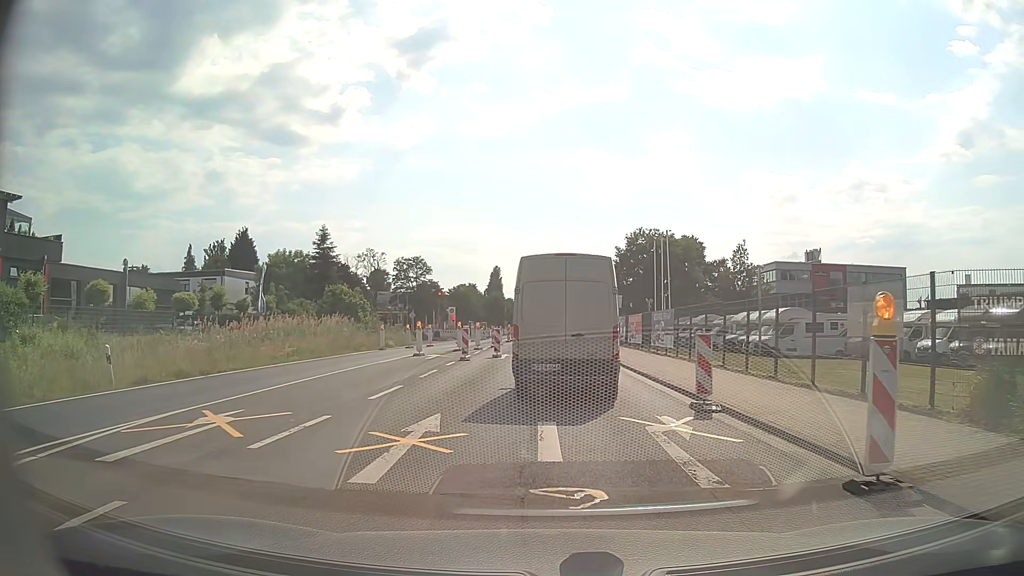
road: secondary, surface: asphalt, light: Day
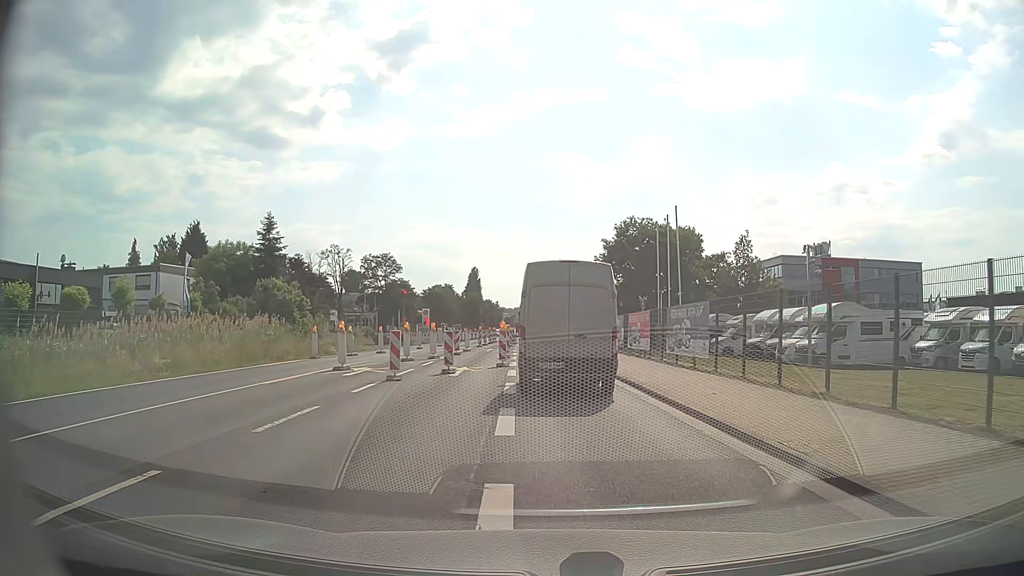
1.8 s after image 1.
(+0.2, +10.1) m; +2°
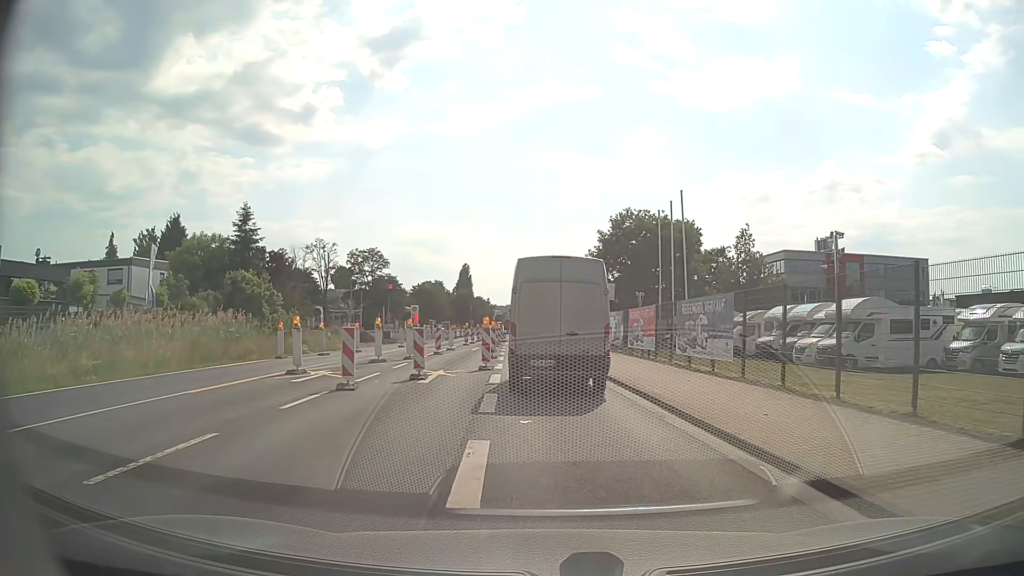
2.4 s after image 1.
(0.0, +3.6) m; +1°
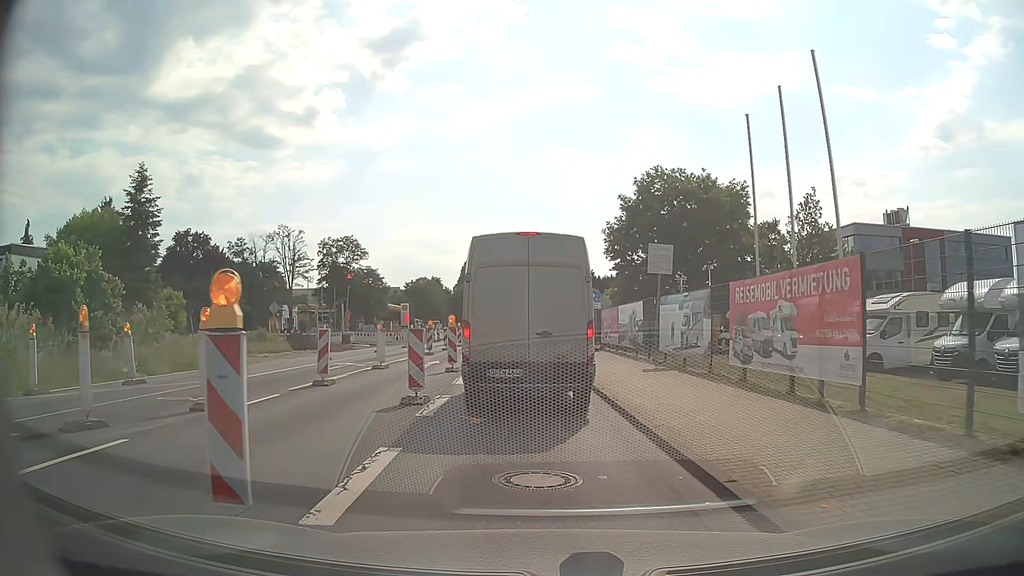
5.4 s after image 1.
(+0.2, +17.6) m; 0°
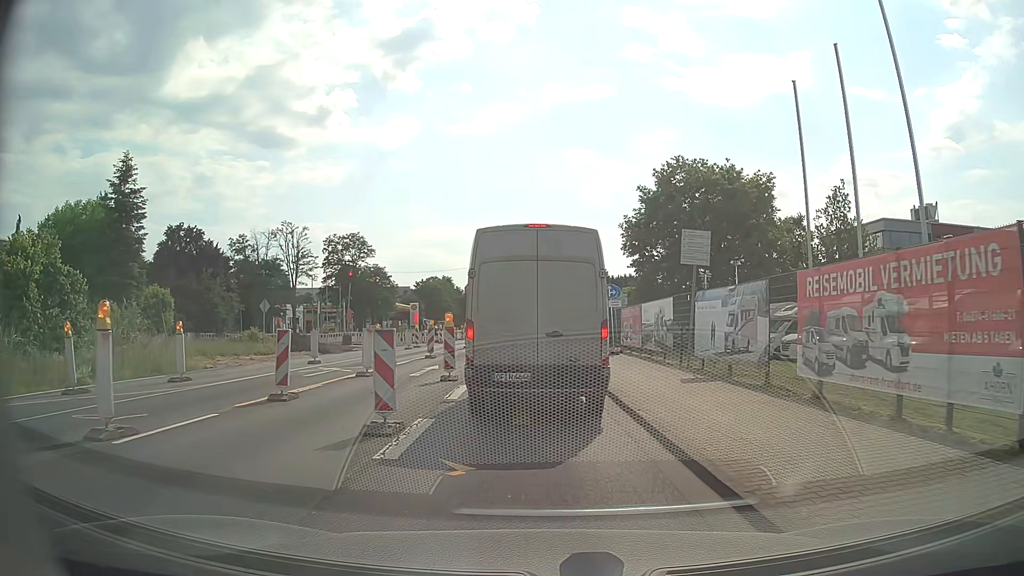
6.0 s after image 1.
(-0.1, +3.3) m; -2°
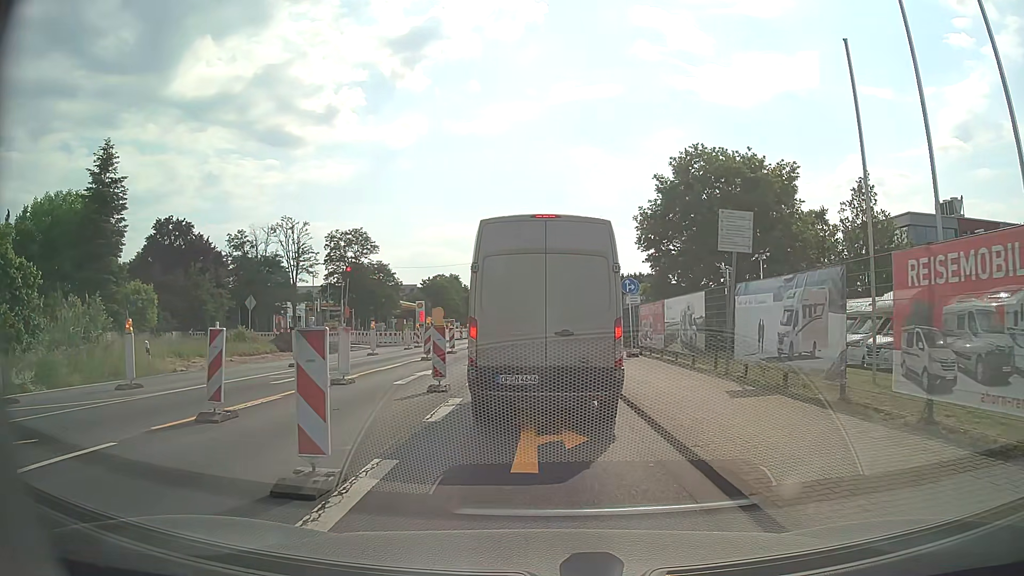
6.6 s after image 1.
(0.0, +3.1) m; -1°
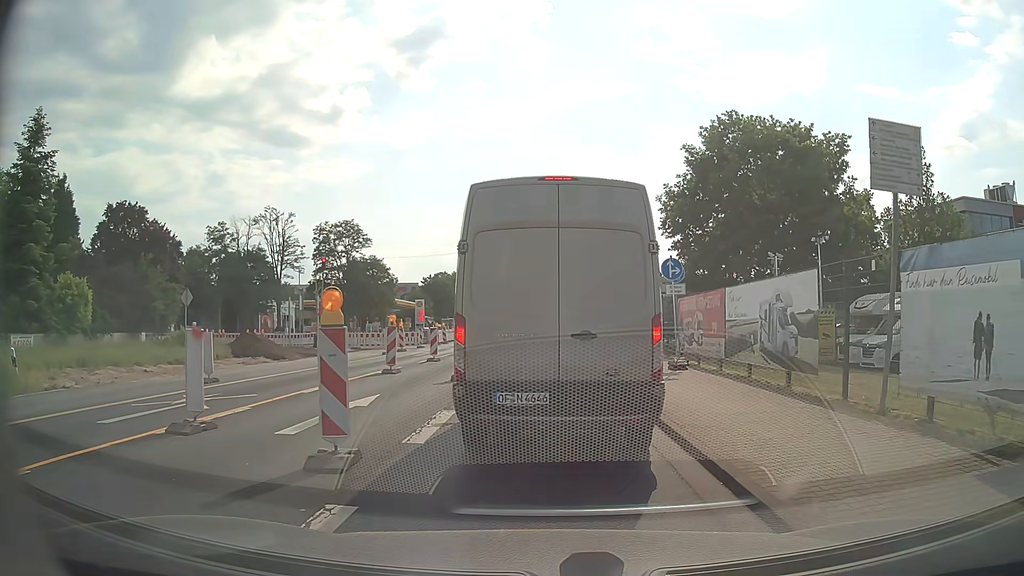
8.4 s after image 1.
(0.0, +7.2) m; +1°
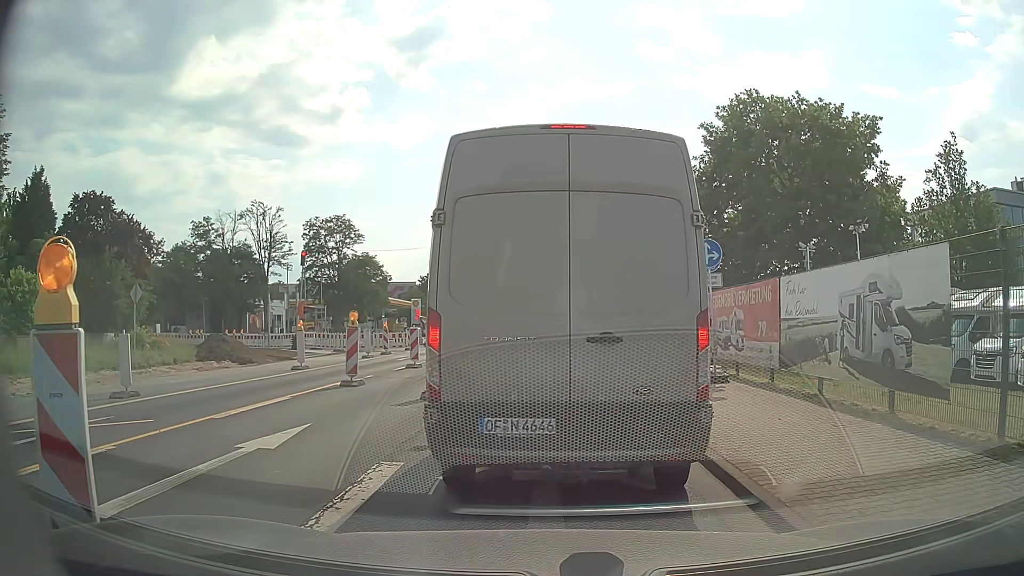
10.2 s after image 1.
(-0.1, +3.8) m; -1°
